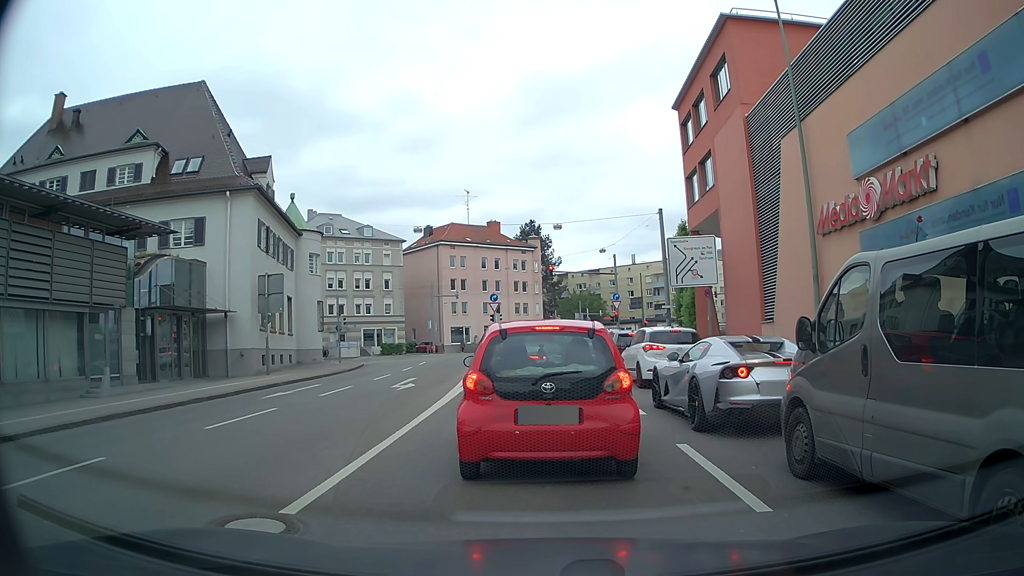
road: secondary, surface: asphalt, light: Day
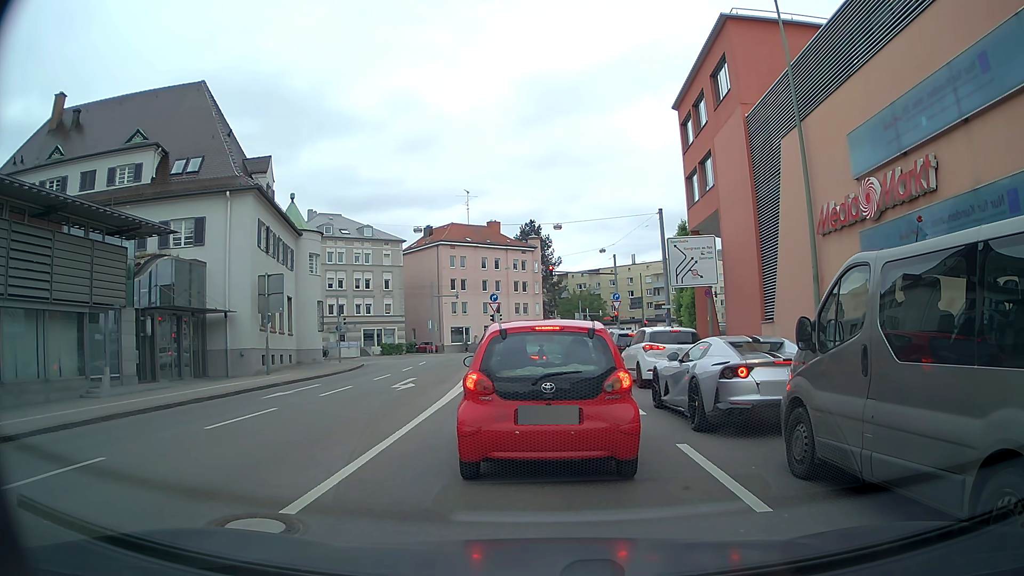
(0.0, 0.0) m; 0°
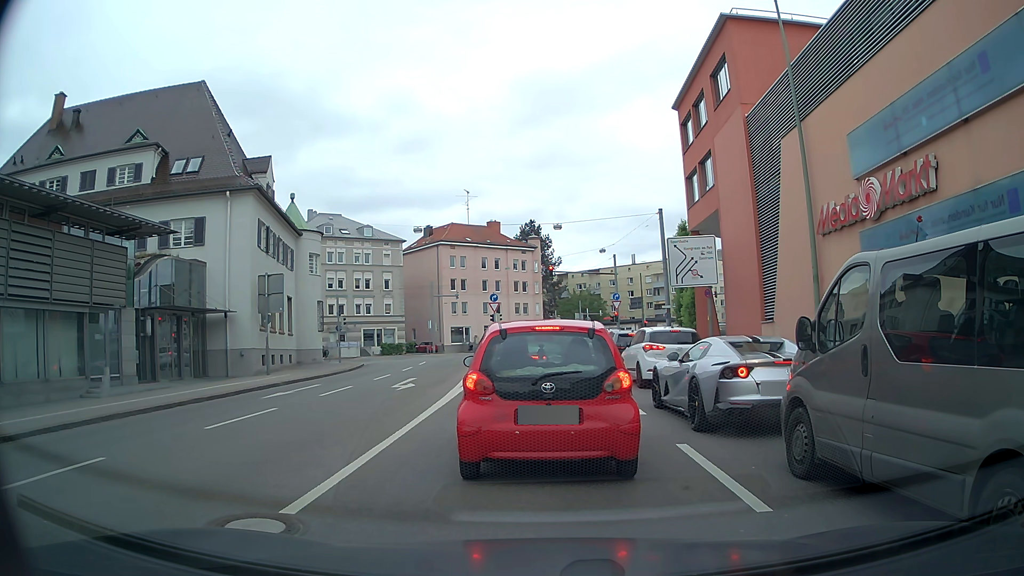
(0.0, 0.0) m; 0°
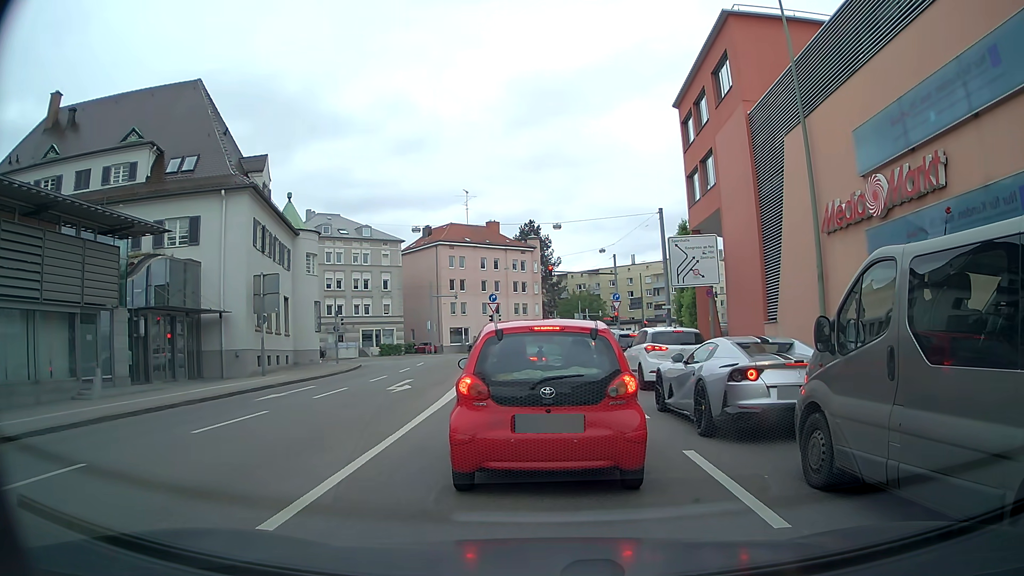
(0.0, +0.4) m; 0°
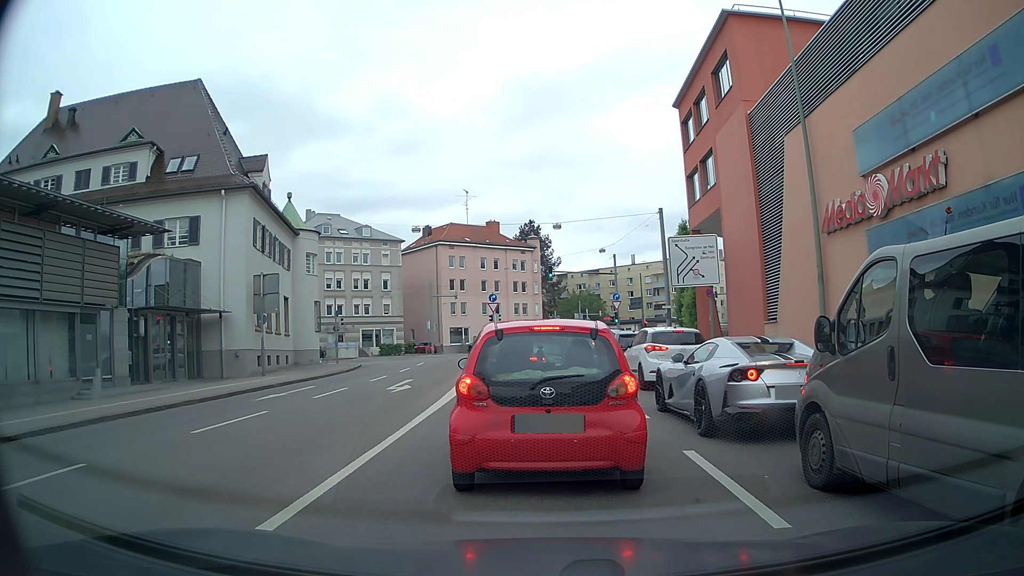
(0.0, +0.1) m; 0°
